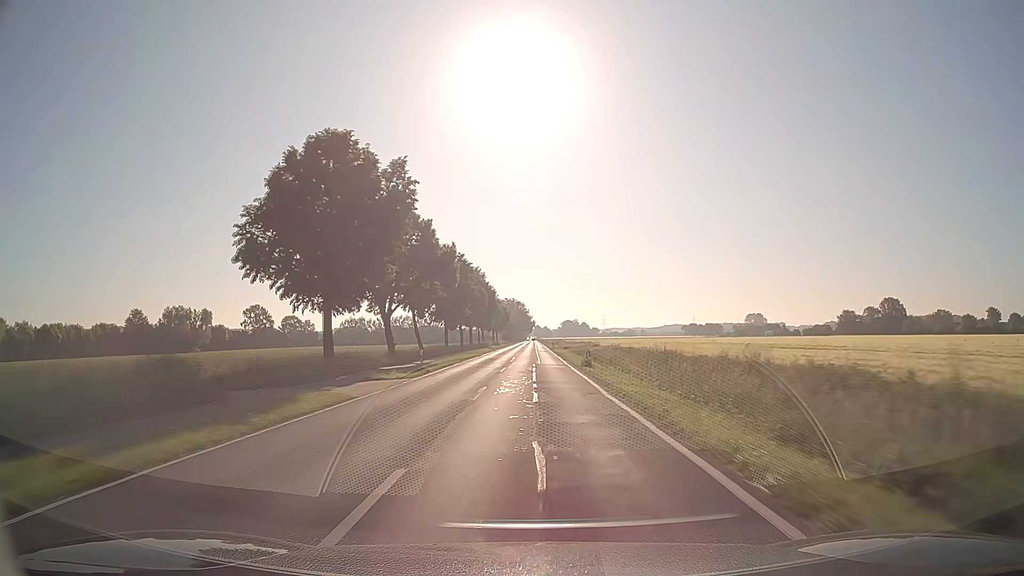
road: secondary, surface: asphalt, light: Day
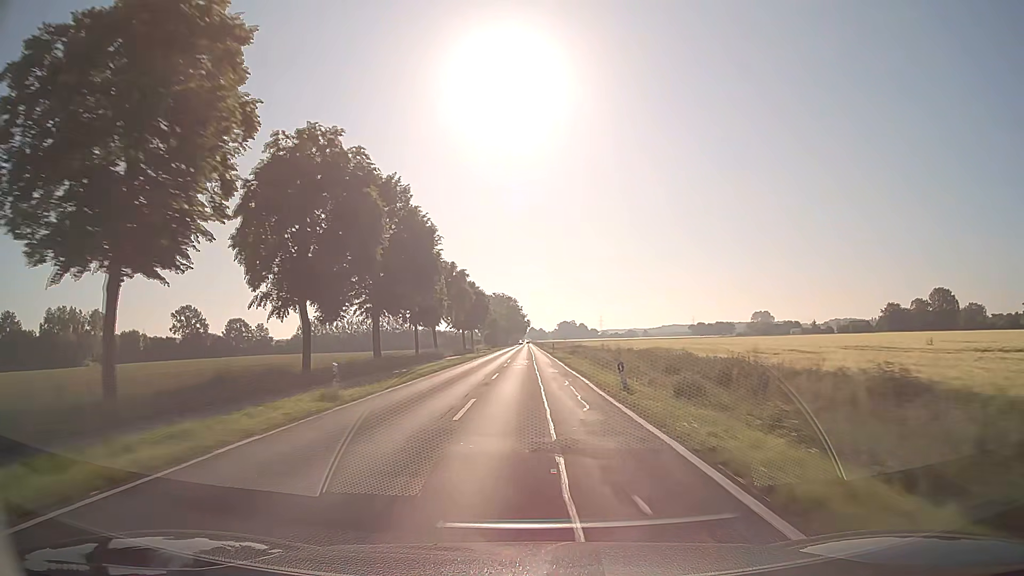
(+0.2, +63.2) m; 0°
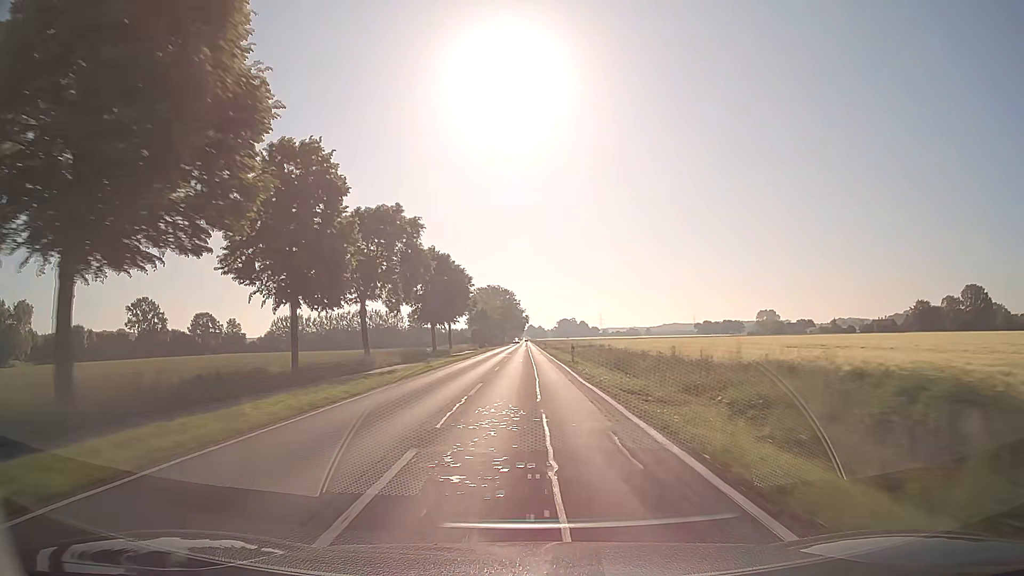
(0.0, +31.6) m; 0°
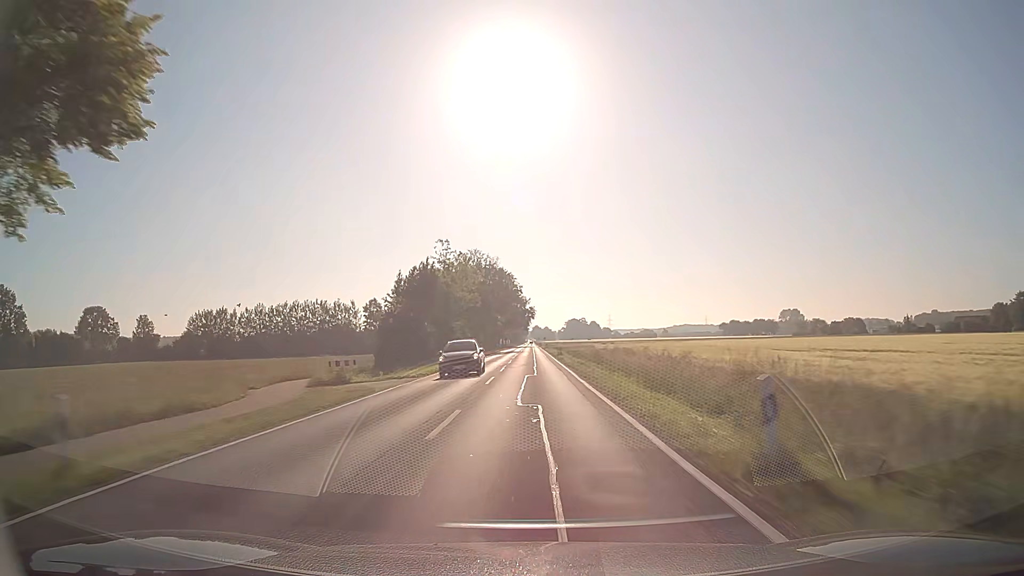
(-0.2, +78.9) m; 0°
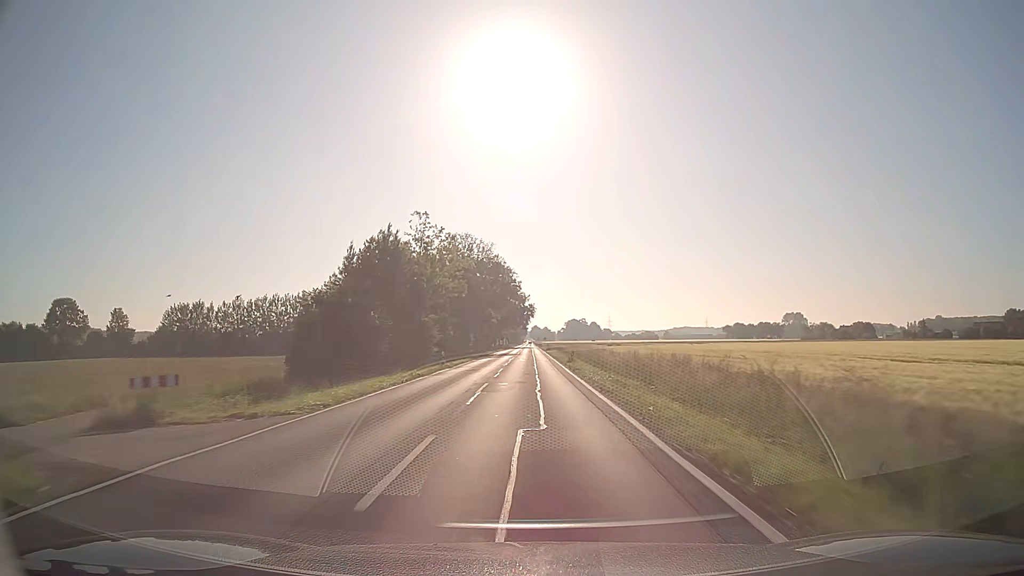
(-0.1, +15.8) m; 0°
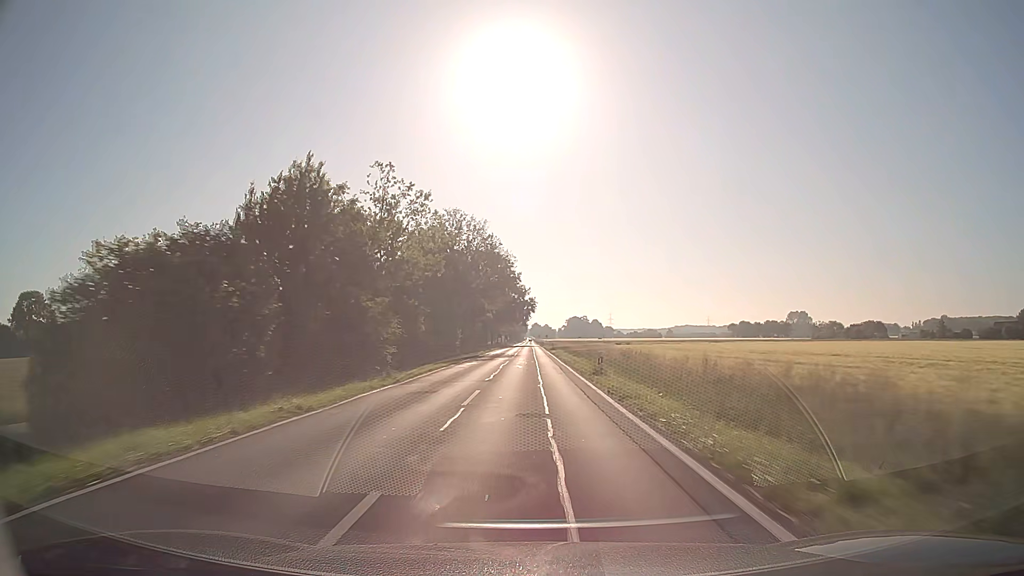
(0.0, +15.8) m; 0°
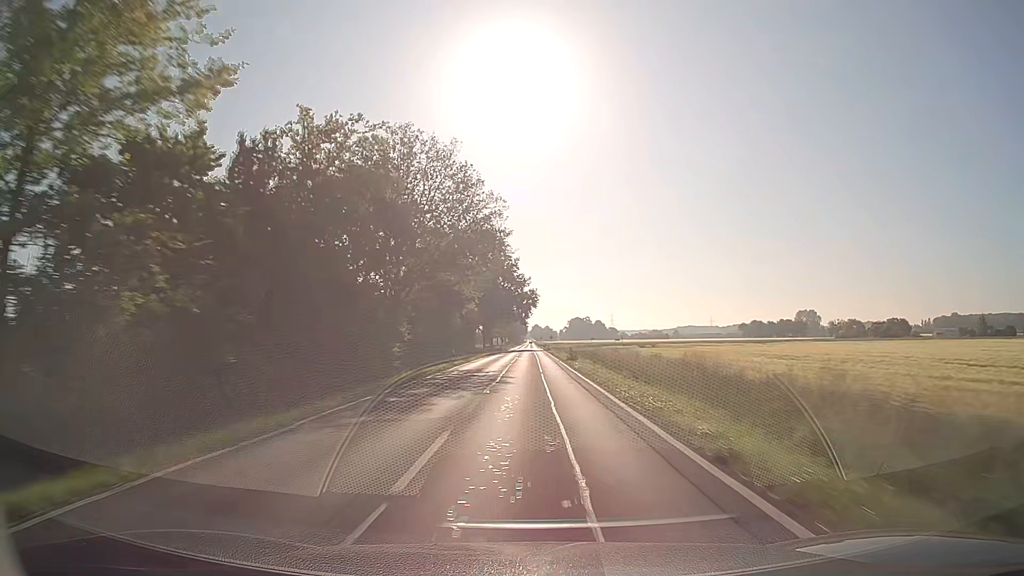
(0.0, +31.6) m; 0°
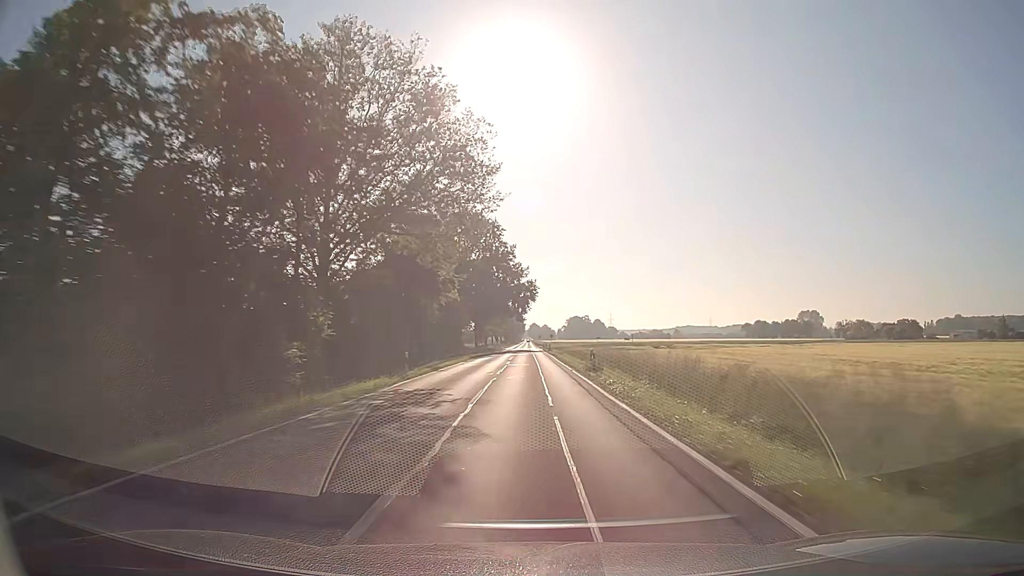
(0.0, +15.8) m; 0°
